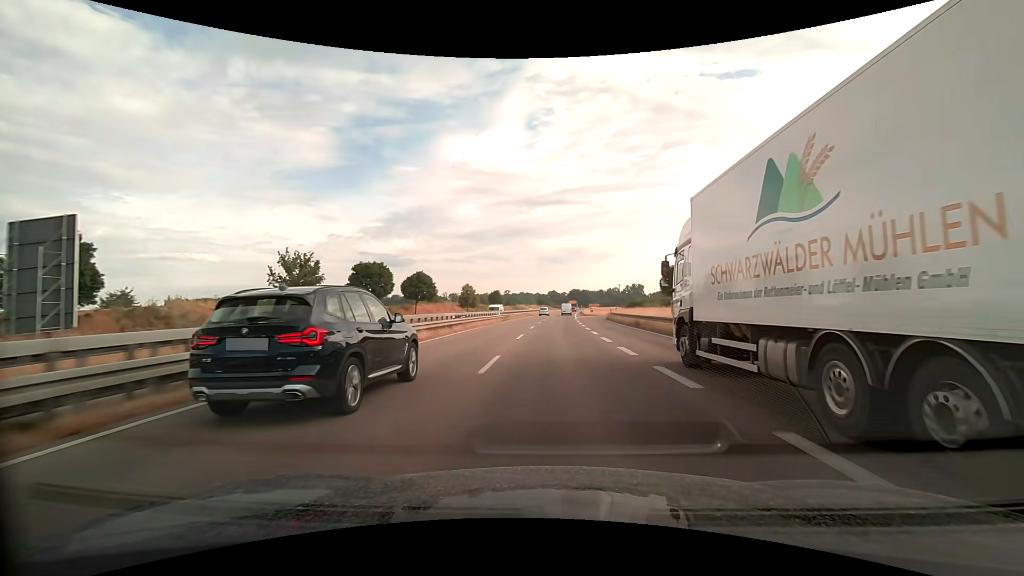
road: trunk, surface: asphalt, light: Day
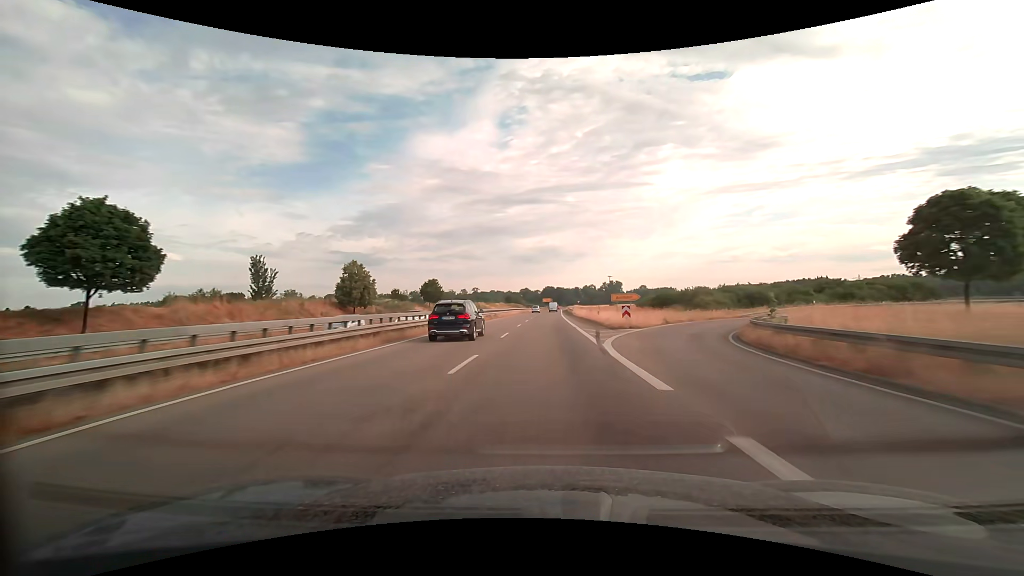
(+1.8, +60.6) m; +3°
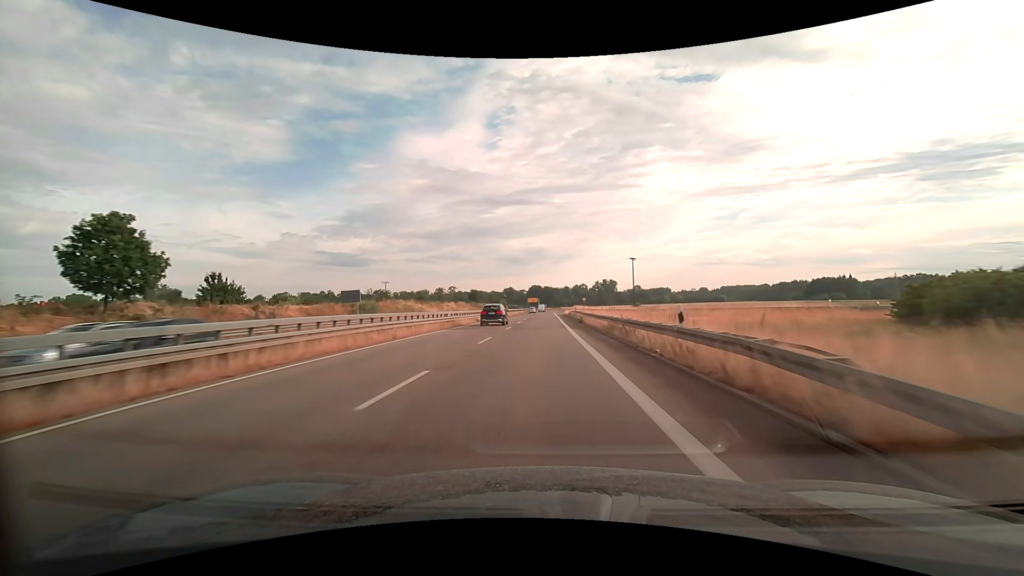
(+1.2, +75.7) m; +2°
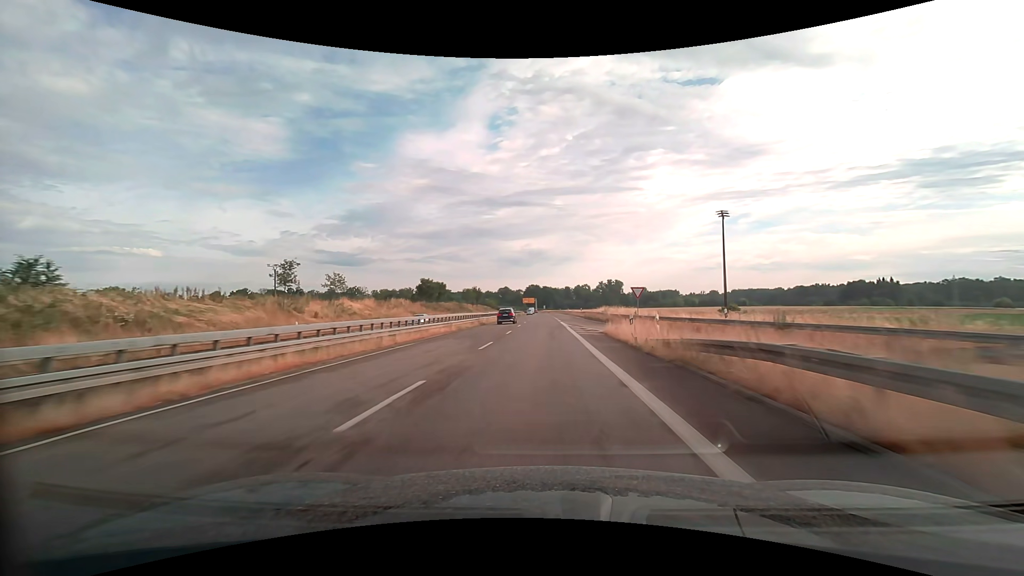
(+0.1, +60.6) m; 0°
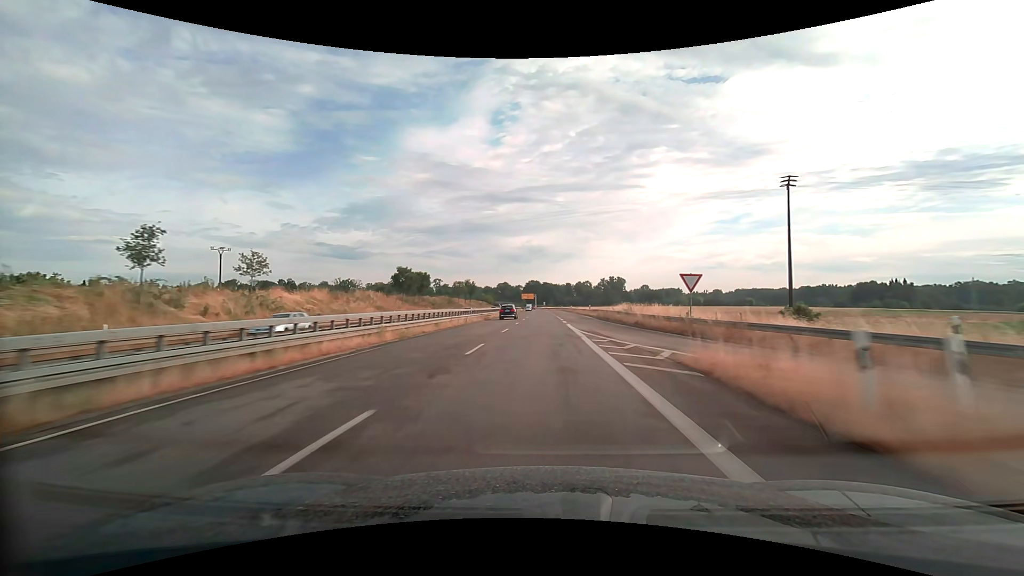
(0.0, +15.1) m; 0°
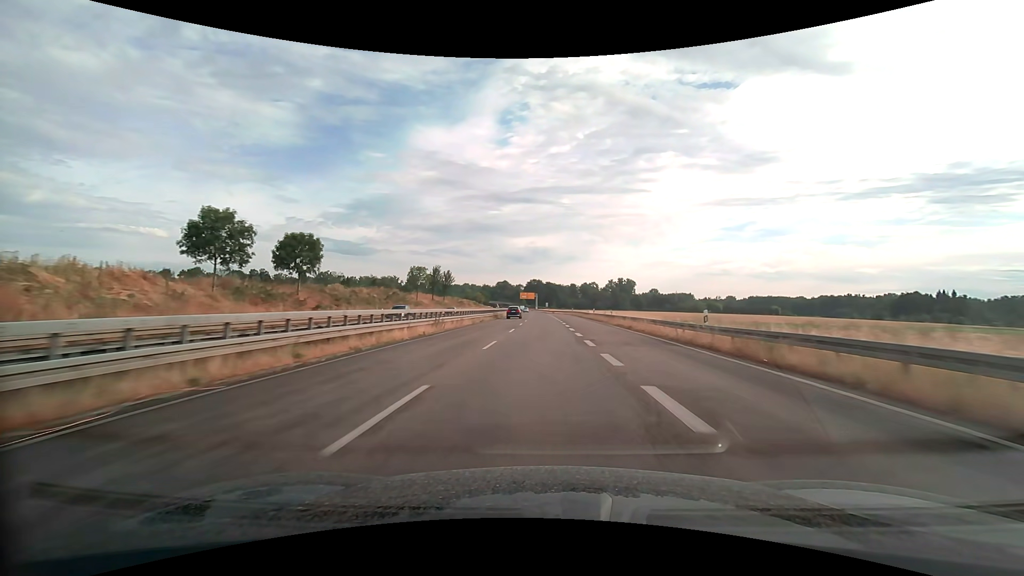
(0.0, +45.5) m; 0°
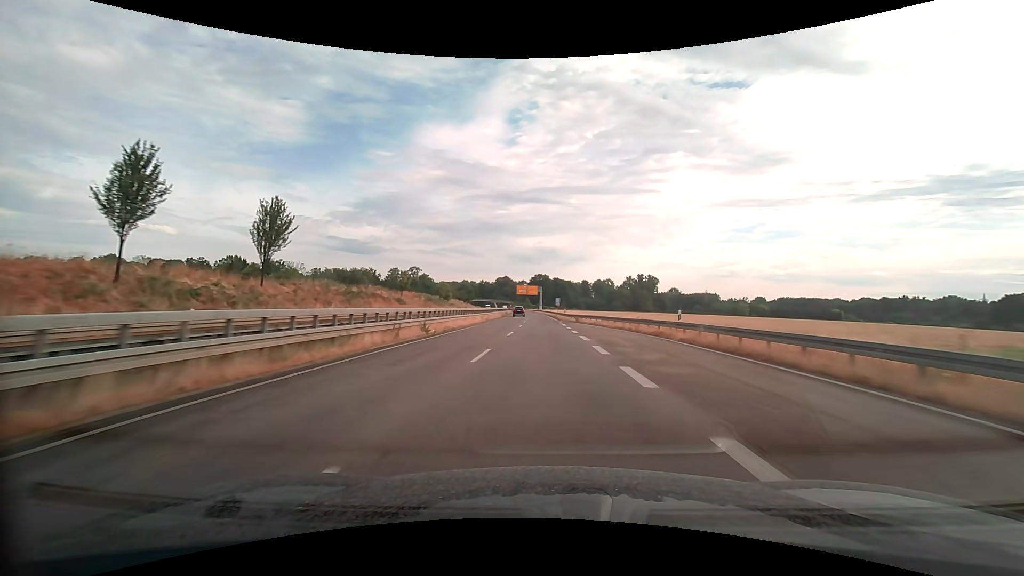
(-0.3, +75.8) m; -1°
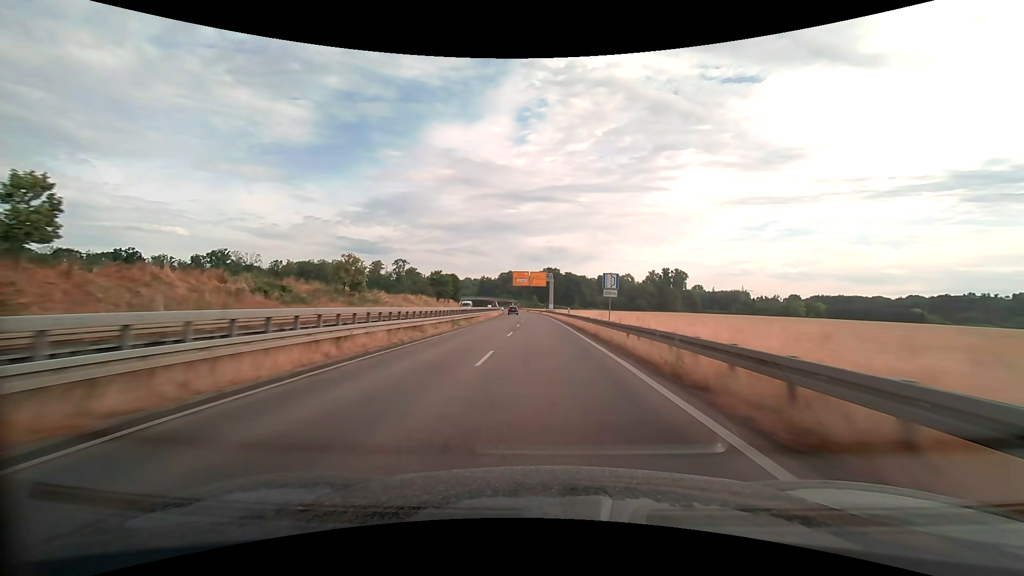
(-0.7, +60.6) m; -1°
(0, +10) (0, +20) (0, +30) (0, +40) (-1, +50) (-1, +60) (-1, +70) (-2, +80) (-2, +90) (-3, +100) m
